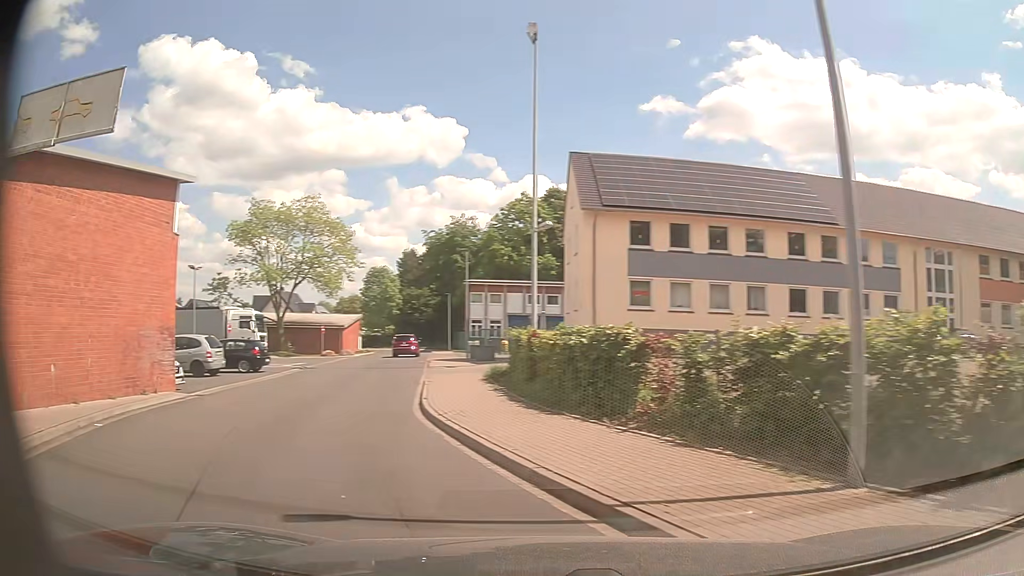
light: Day
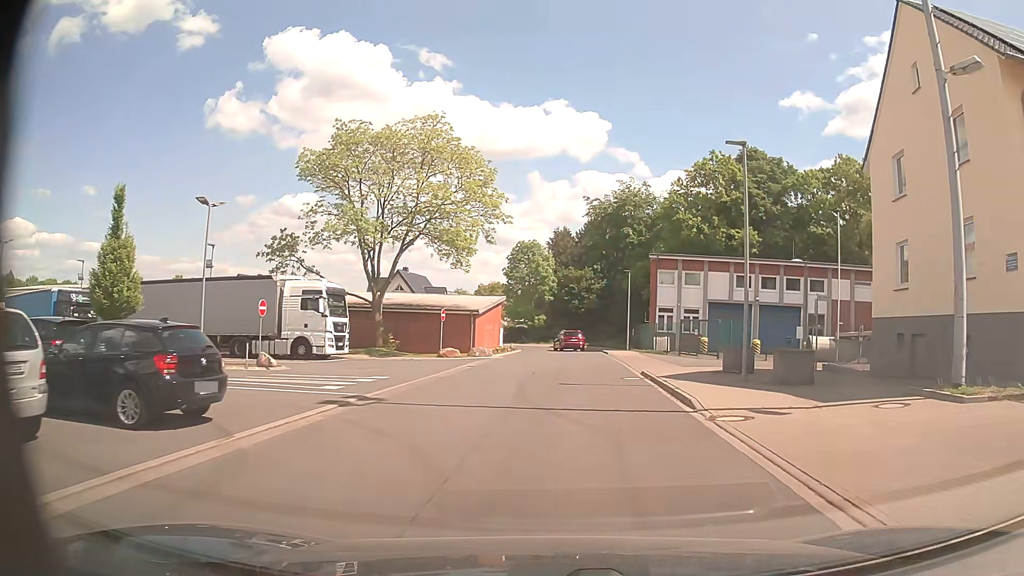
(-6.0, +20.1) m; -13°
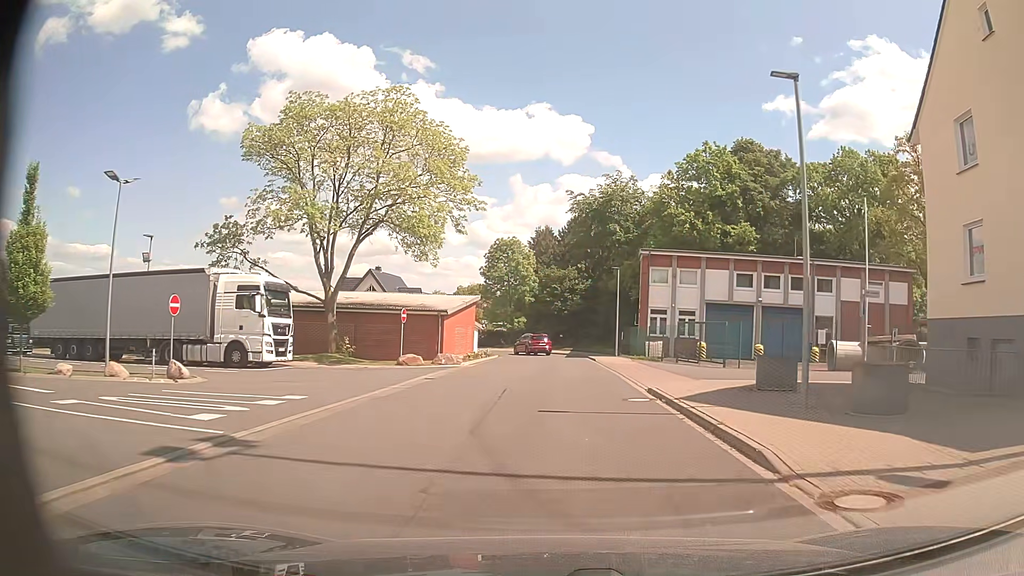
(0.0, +5.3) m; +1°
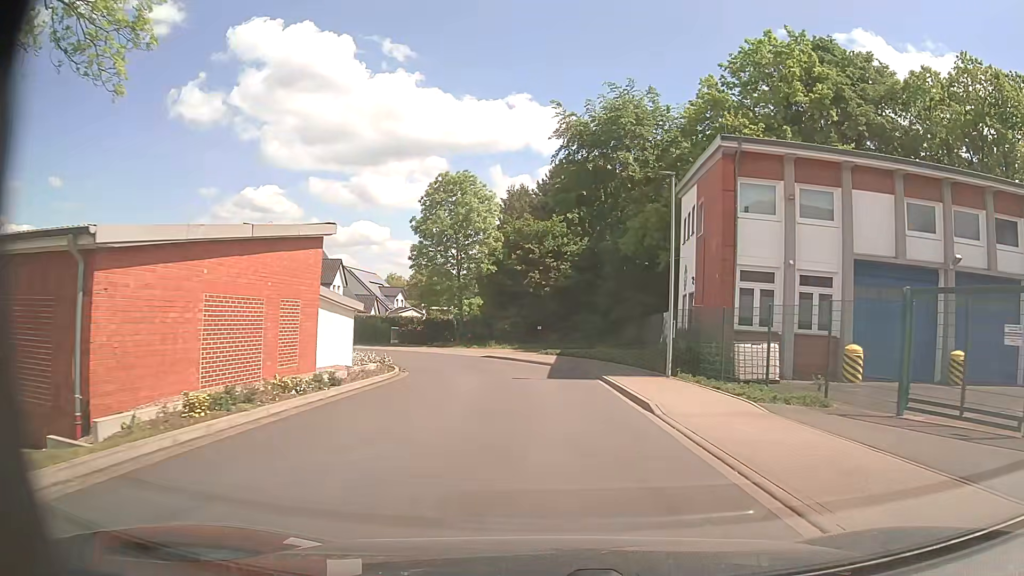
(+0.4, +26.4) m; +1°
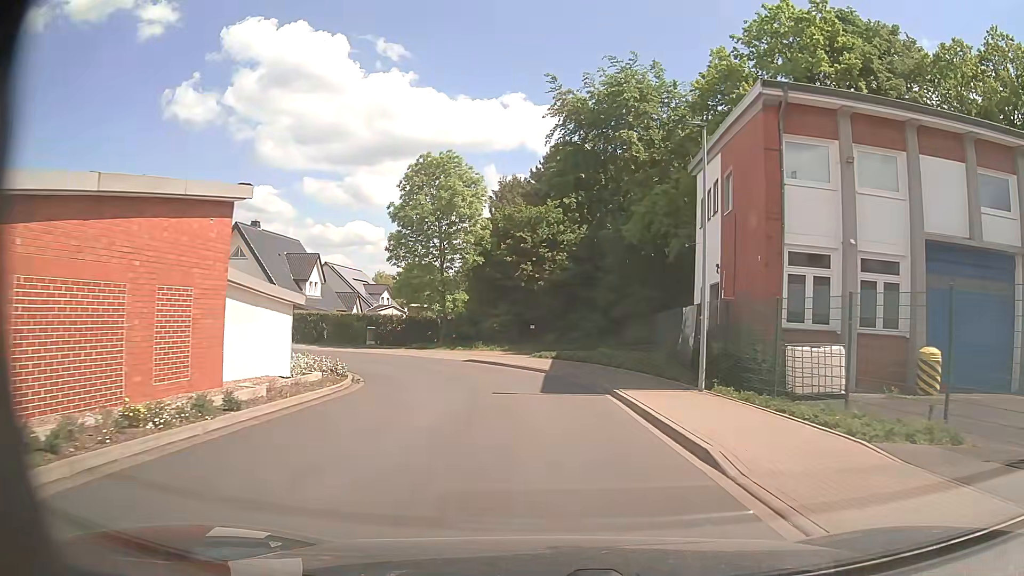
(+0.1, +4.9) m; +1°
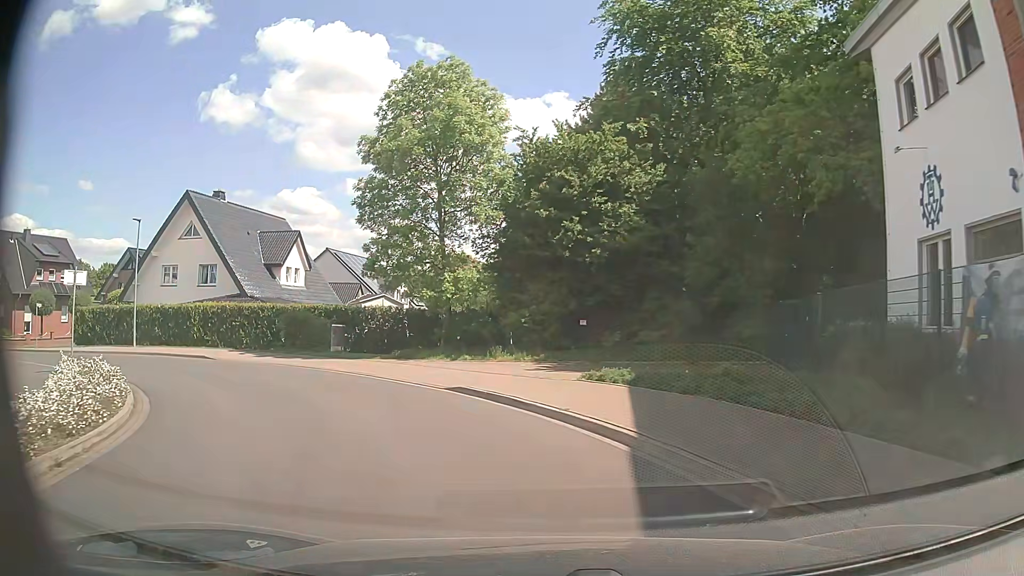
(-0.3, +14.1) m; -3°
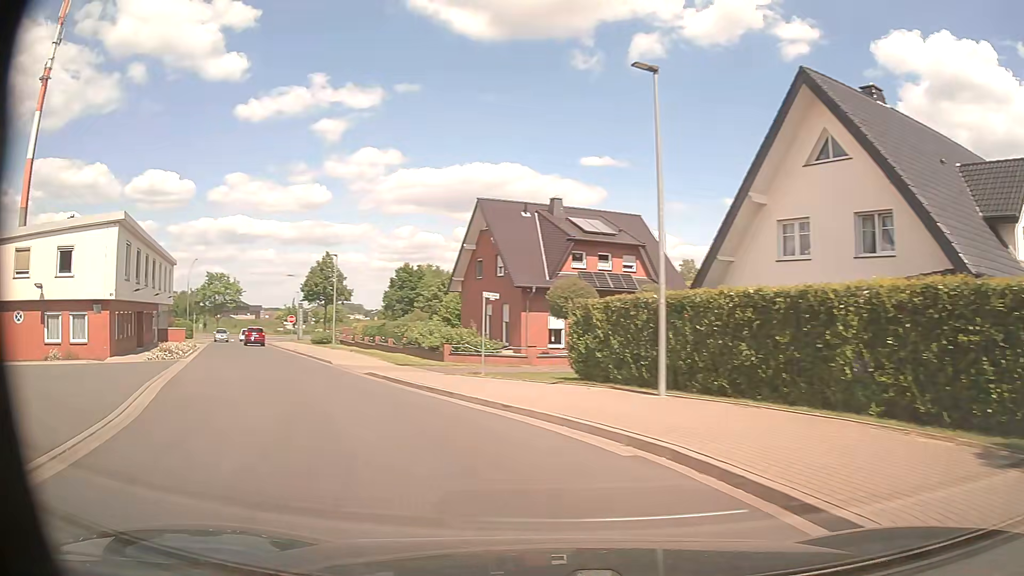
(-9.4, +20.1) m; -57°
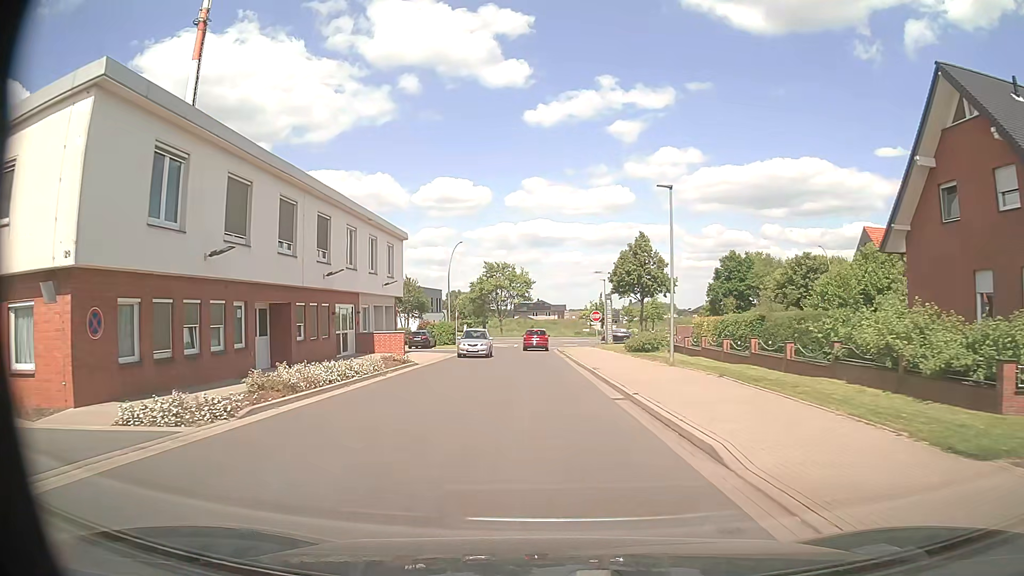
(-7.0, +20.4) m; -28°
(0, +10) (0, +20) (-1, +30) (-1, +40) (-1, +50) (-1, +60) (+4, +68) (+14, +70) (+24, +69) (+34, +68) m
